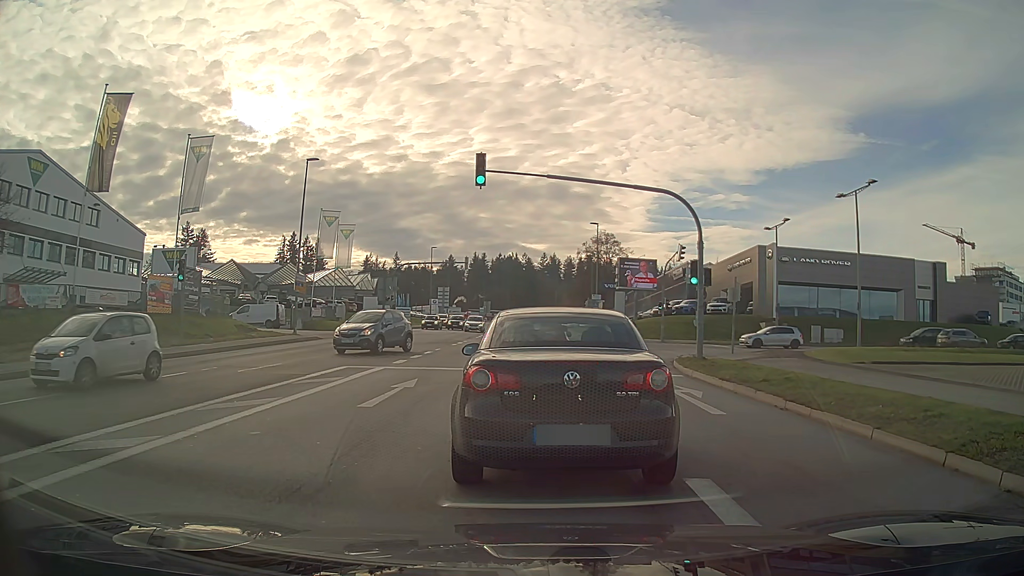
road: tertiary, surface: asphalt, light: Day
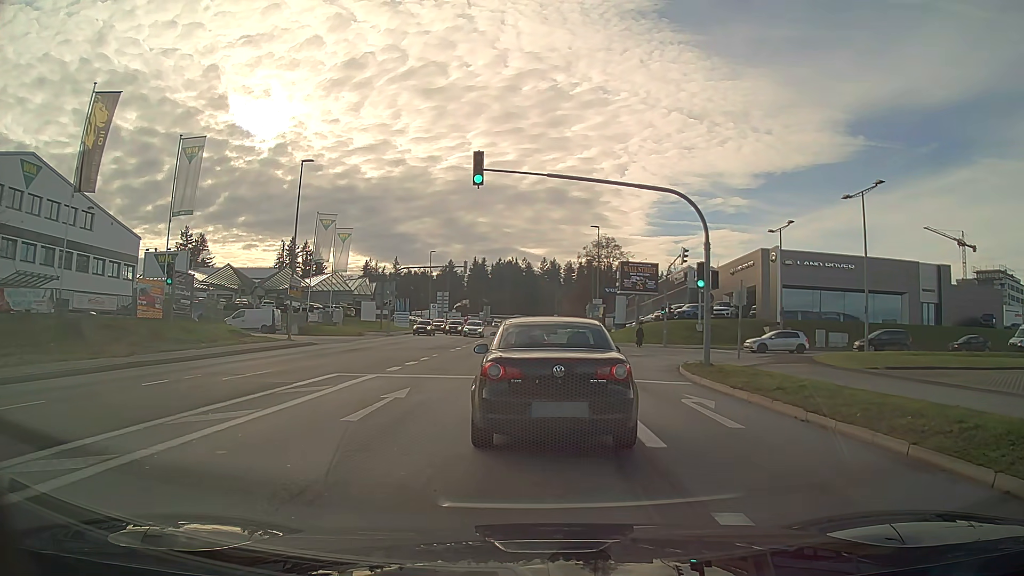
(0.0, +1.1) m; 0°
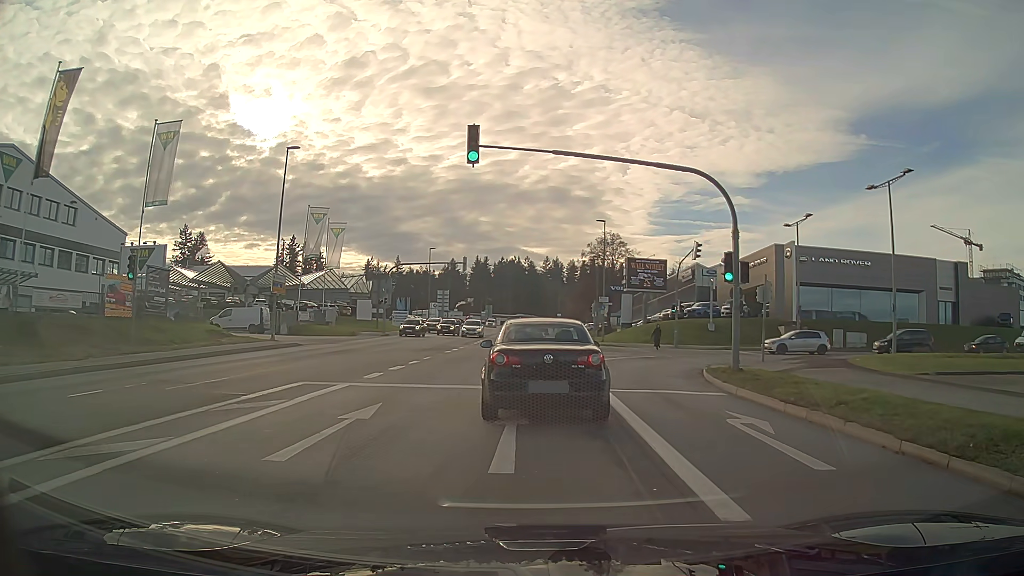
(0.0, +3.1) m; 0°
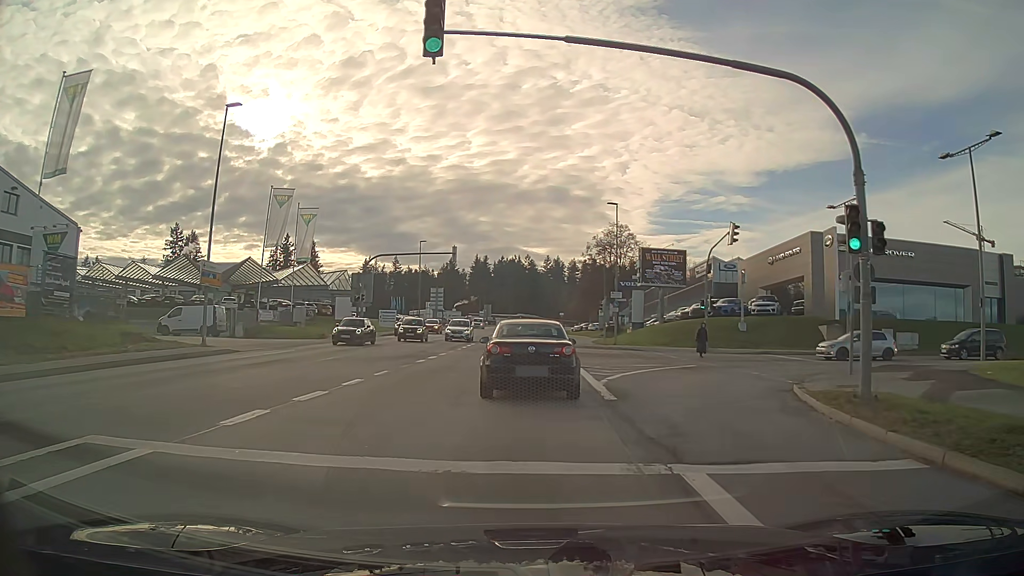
(0.0, +8.4) m; 0°
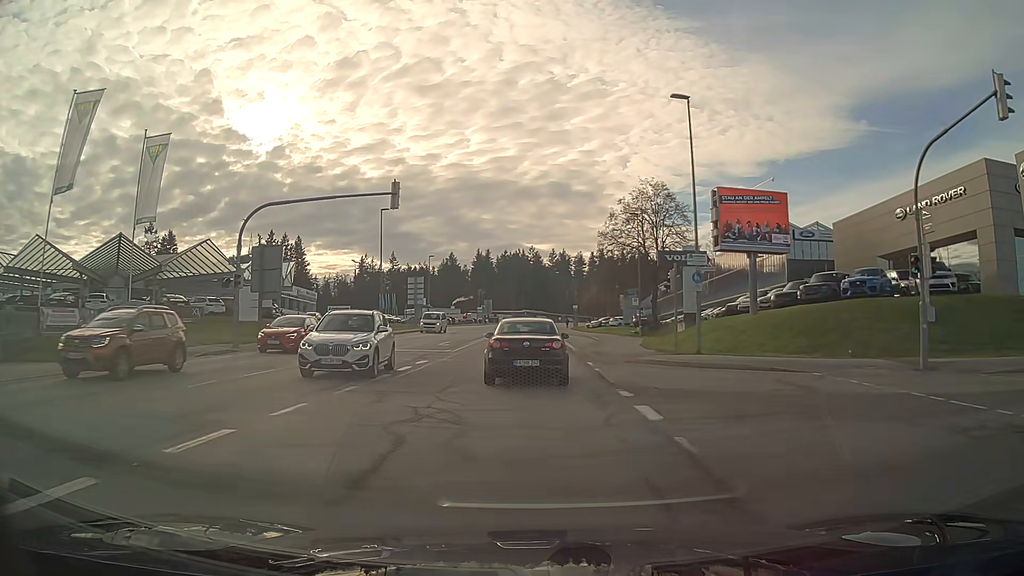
(-0.1, +23.1) m; -1°
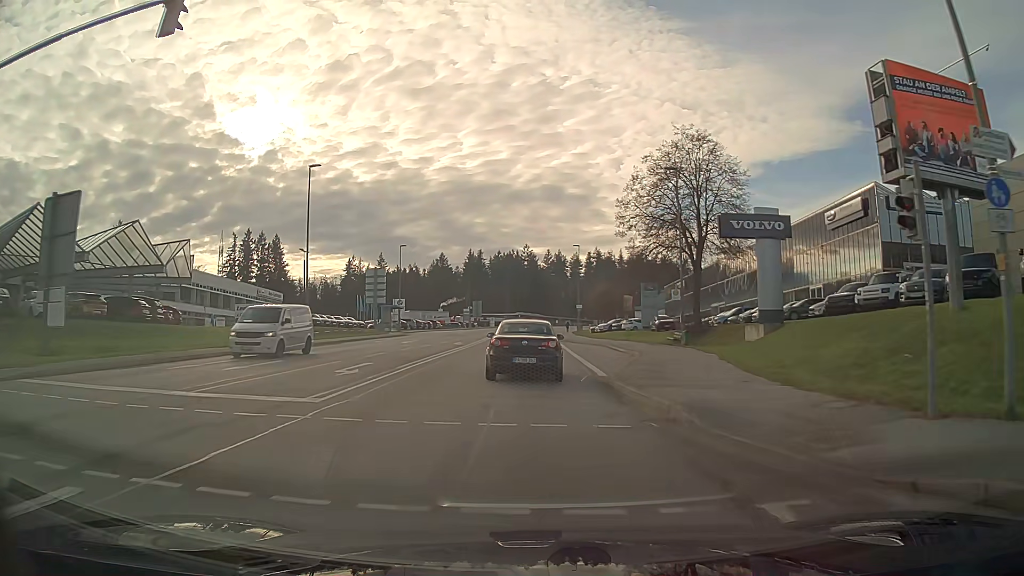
(+0.1, +18.2) m; +1°
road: secondary
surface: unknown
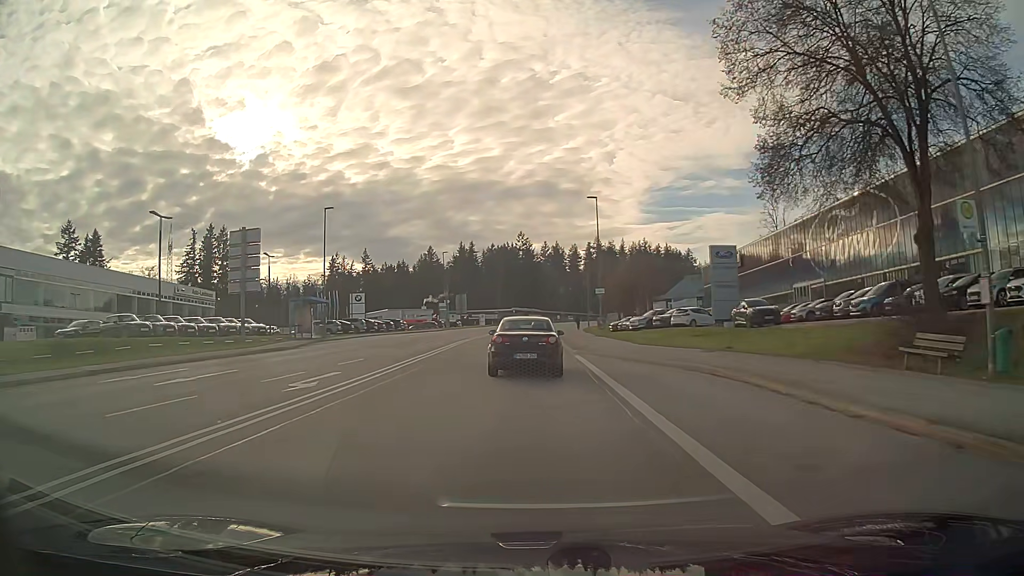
(+0.1, +28.3) m; 0°
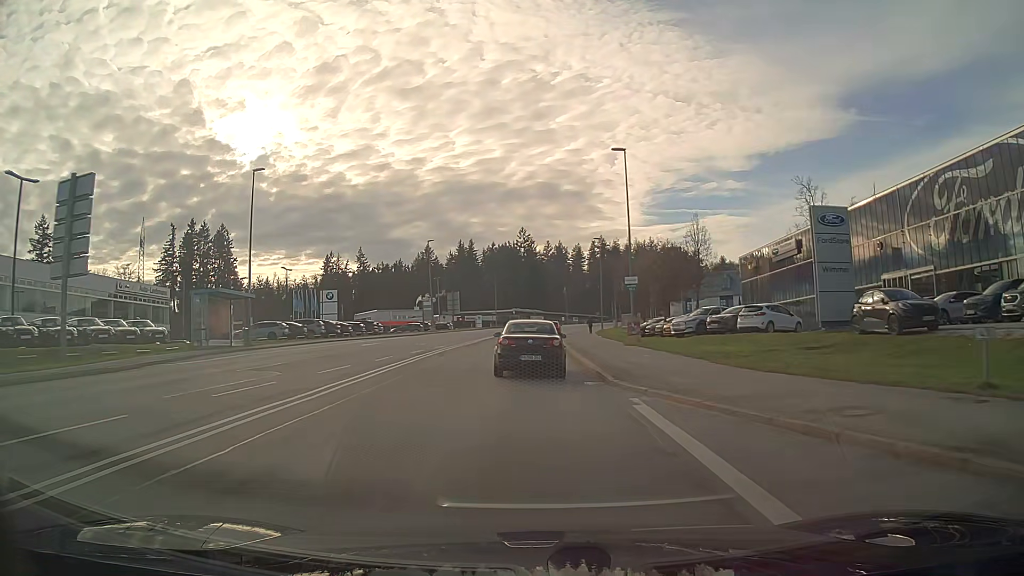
(0.0, +15.0) m; 0°
(0, +10) (0, +20) (0, +30) (0, +40) (0, +50) (+1, +60) (+1, +70) (+2, +80) (+4, +90) (+6, +100) m
